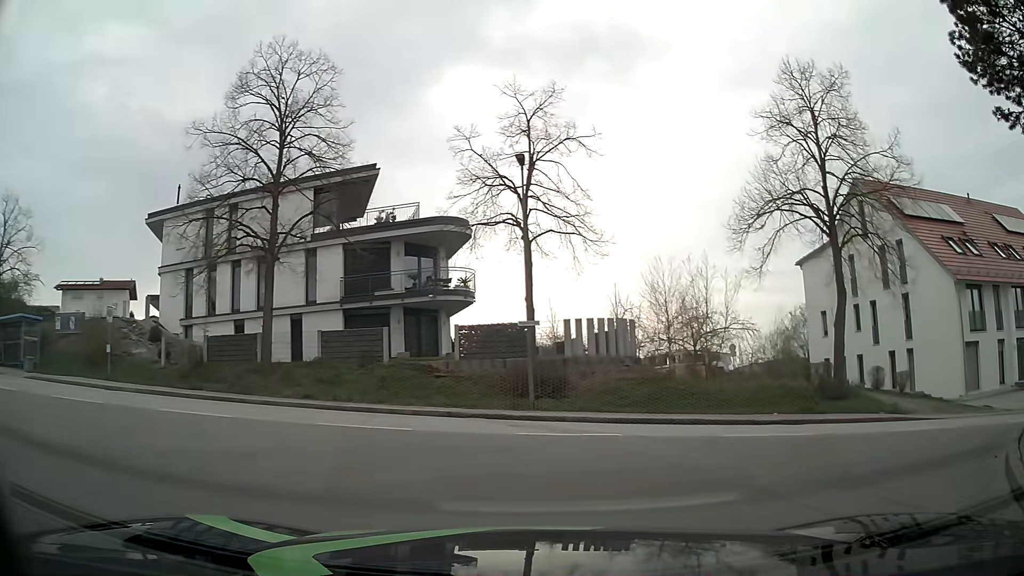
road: tertiary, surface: asphalt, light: Day
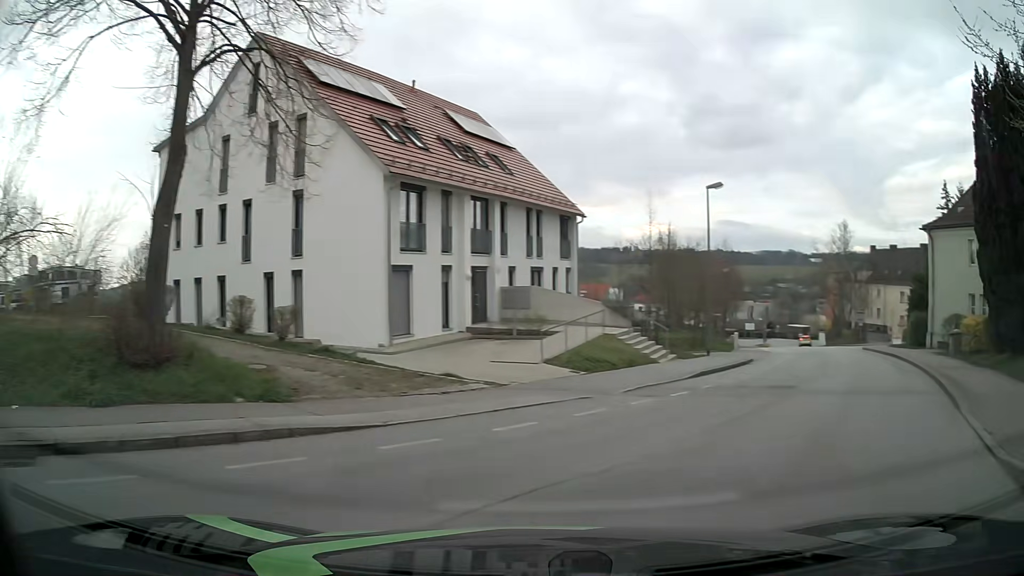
(+4.7, +11.2) m; +49°
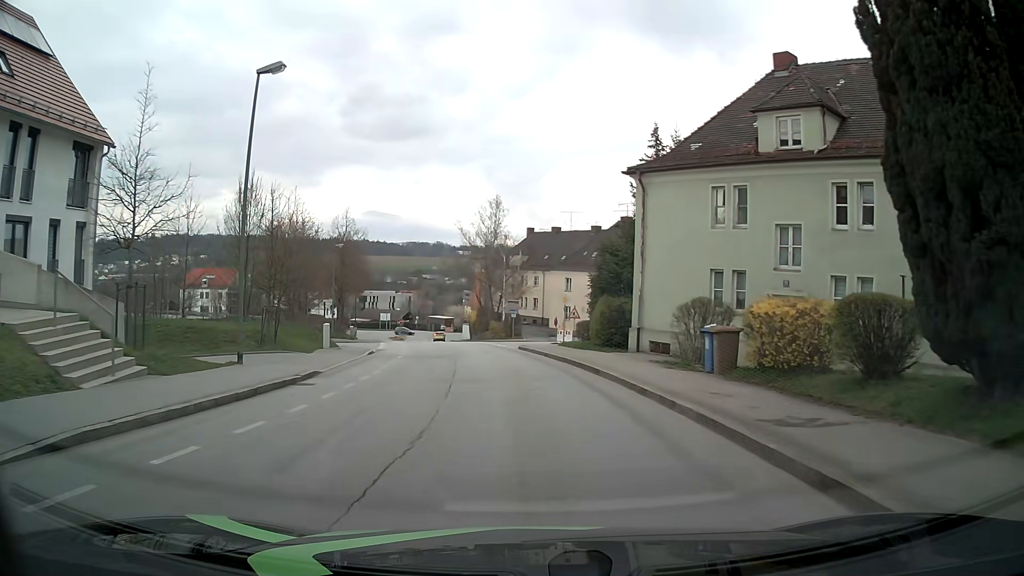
(+6.2, +12.8) m; +33°
